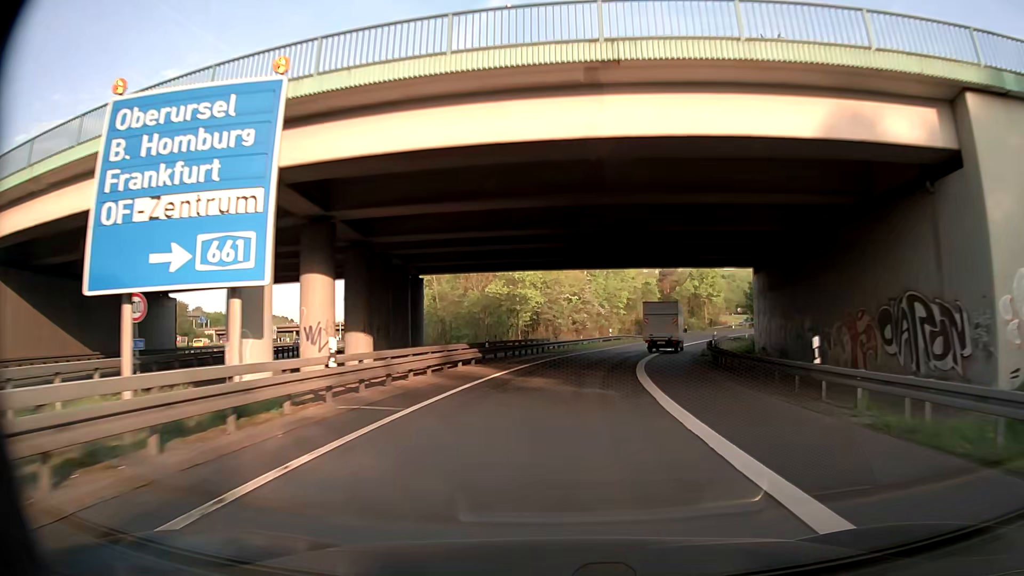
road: motorway_link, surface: asphalt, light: Day
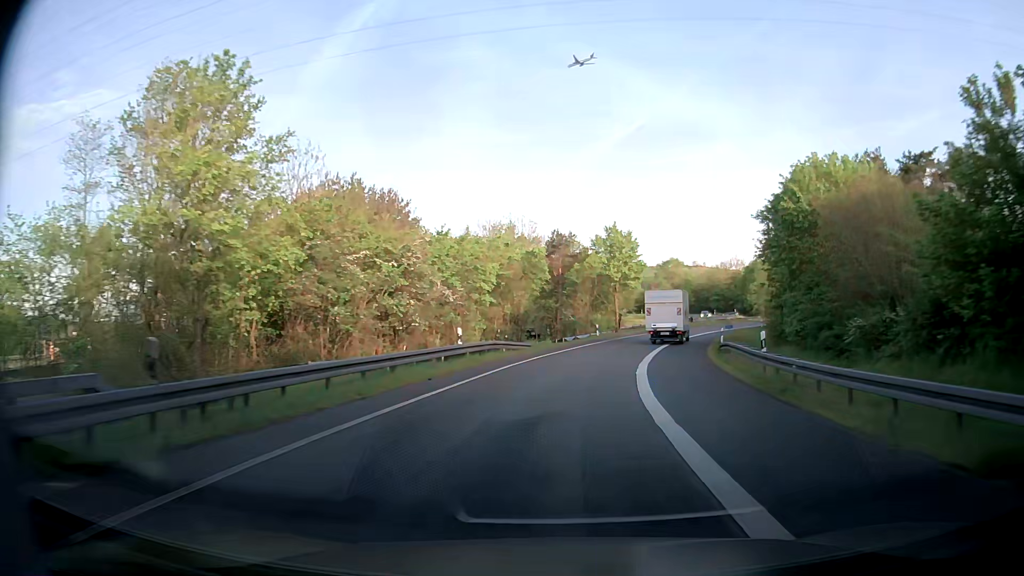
(+2.0, +35.4) m; +5°
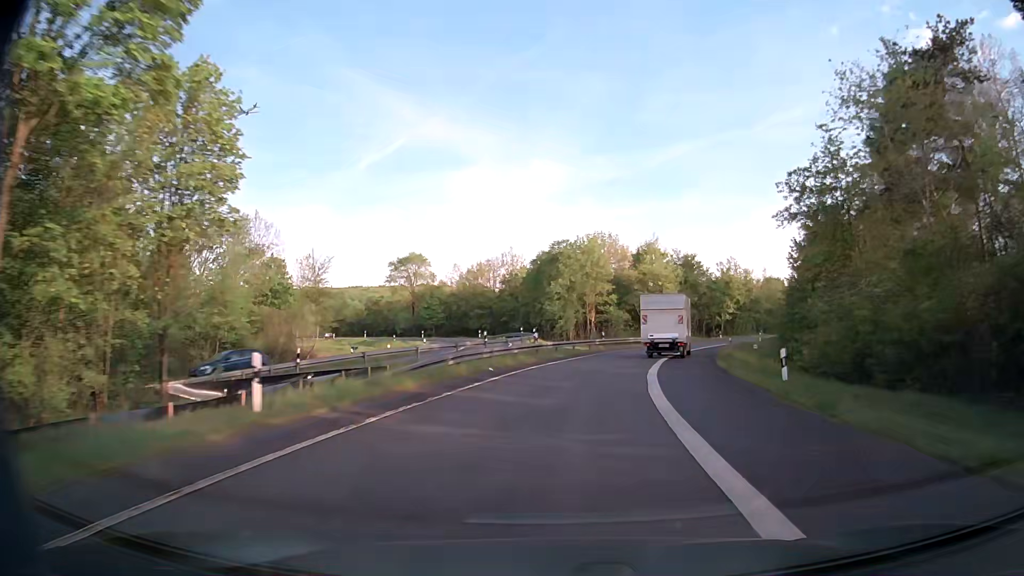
(+15.7, +56.0) m; +27°
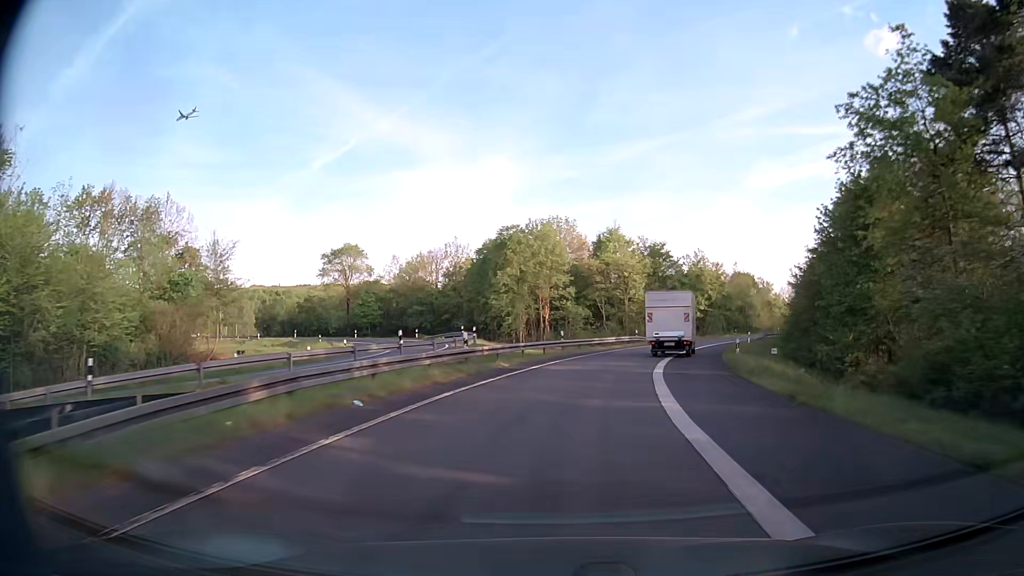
(+0.4, +11.6) m; +4°
(0, +10) (+1, +20) (+3, +30) (+5, +40) (+8, +49) (+12, +58) (+16, +68) (+21, +76) (+26, +85) (+31, +93) m
